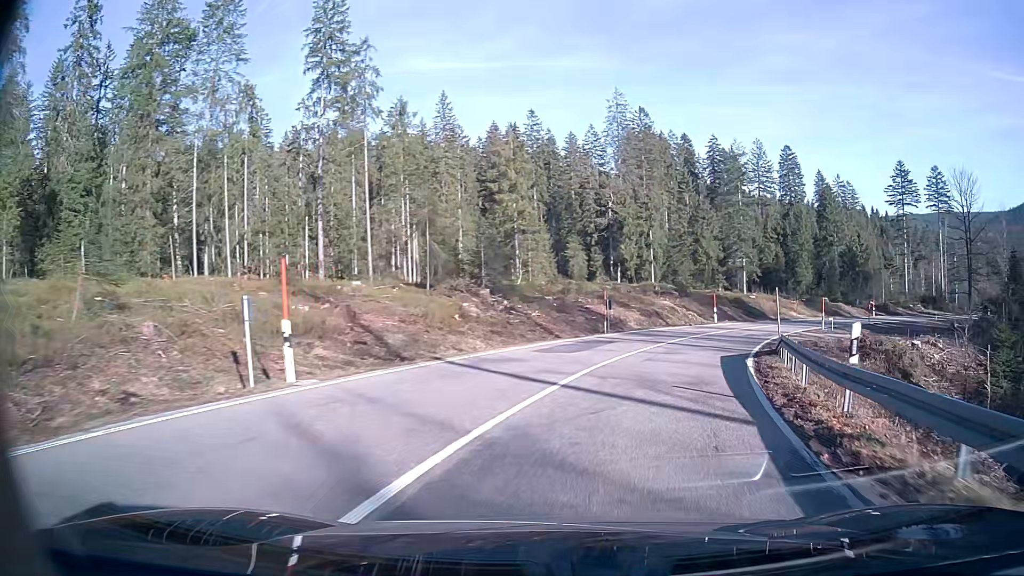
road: secondary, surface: asphalt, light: Day
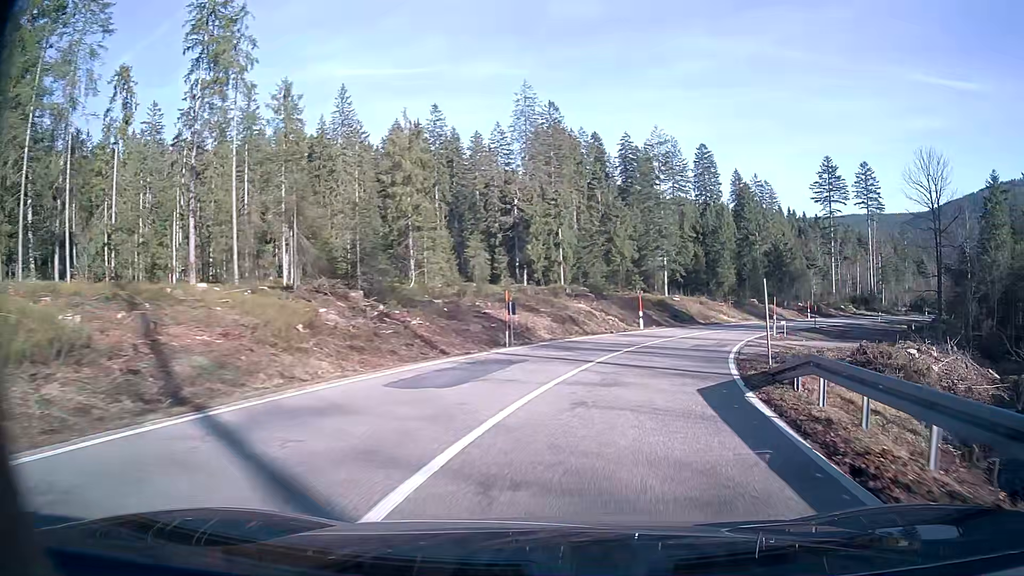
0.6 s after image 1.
(+0.5, +7.7) m; +8°
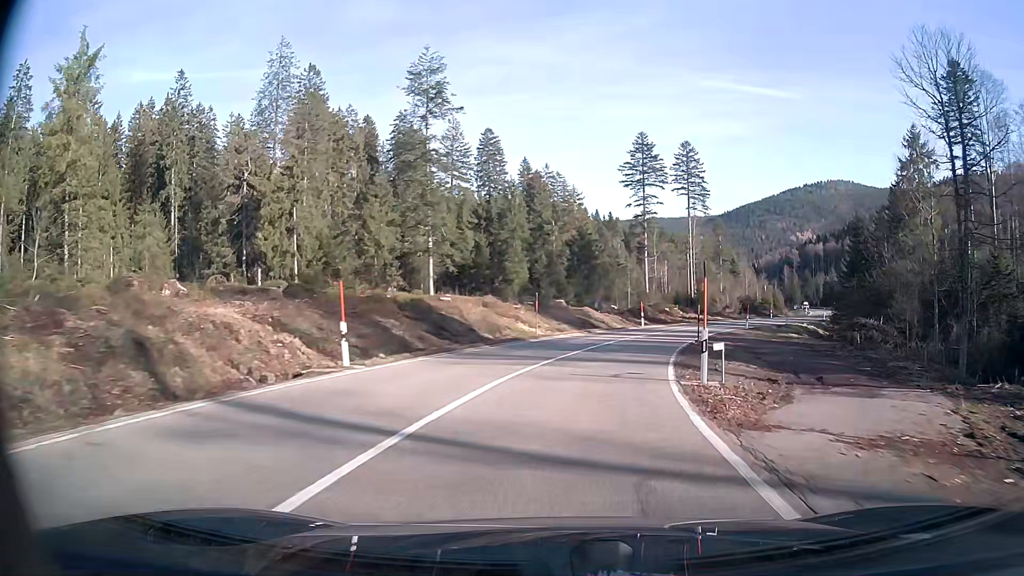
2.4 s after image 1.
(+4.0, +23.6) m; +17°
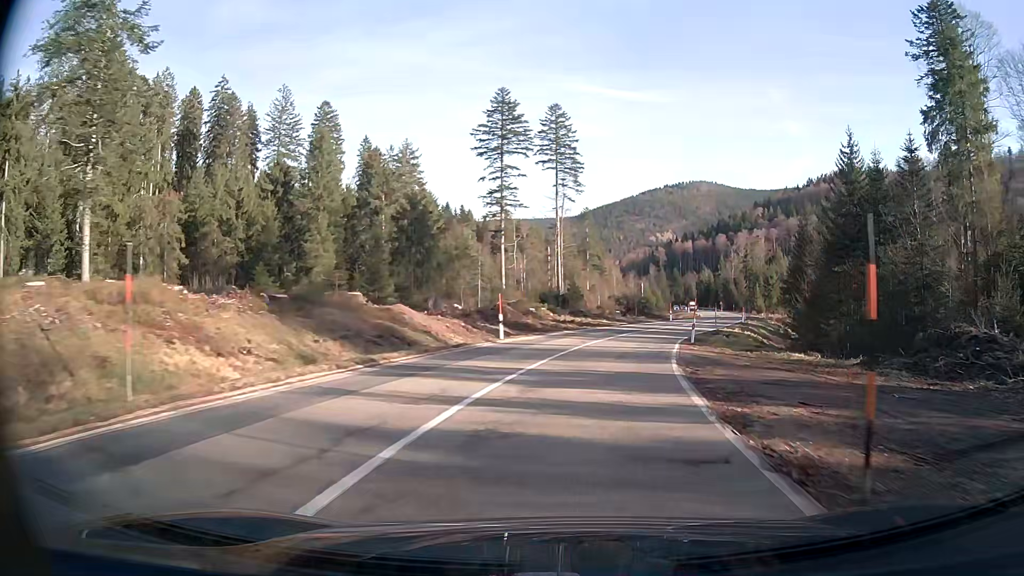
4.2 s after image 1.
(+2.7, +25.0) m; +12°
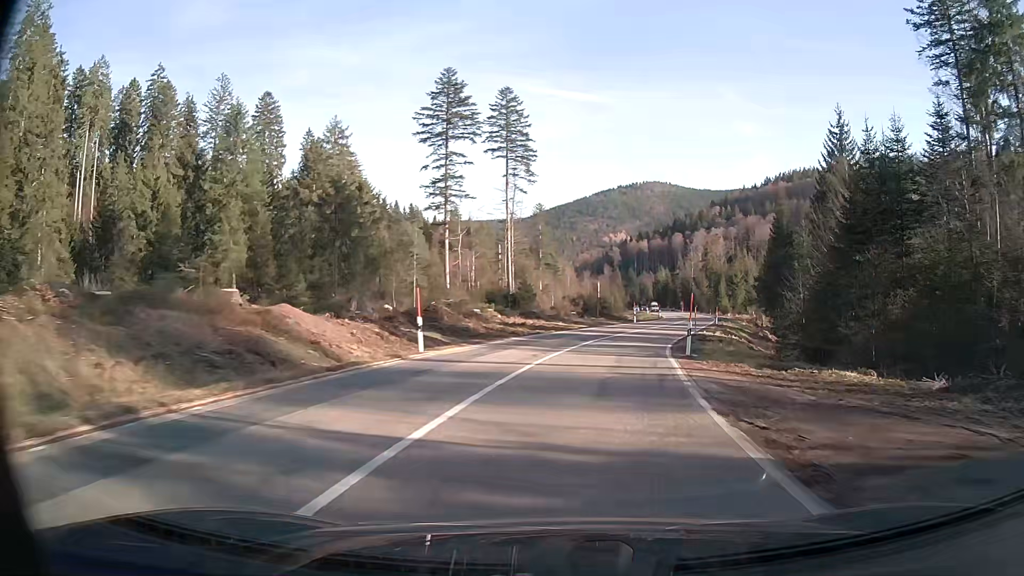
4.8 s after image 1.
(+0.3, +8.8) m; +4°
